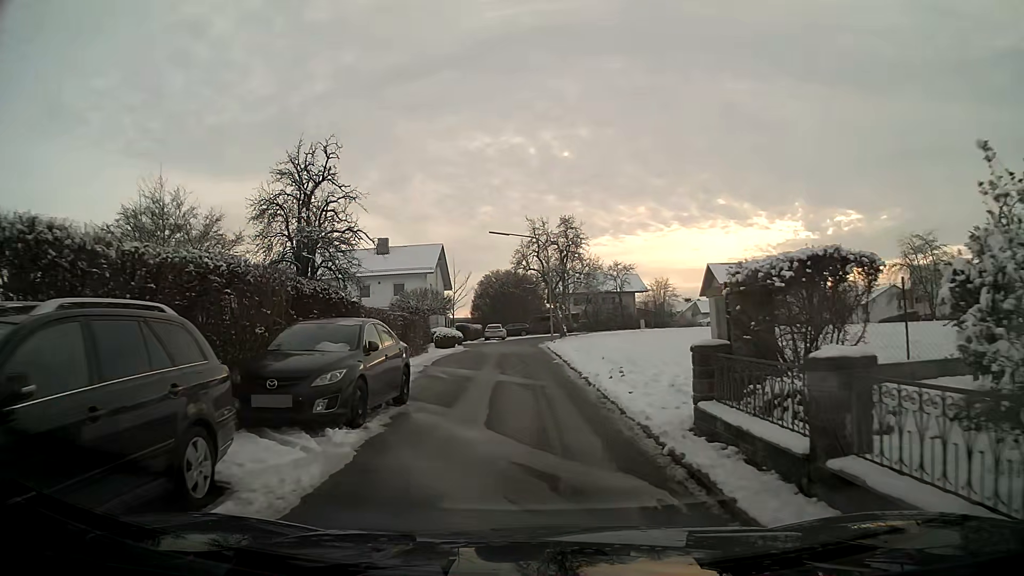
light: Day
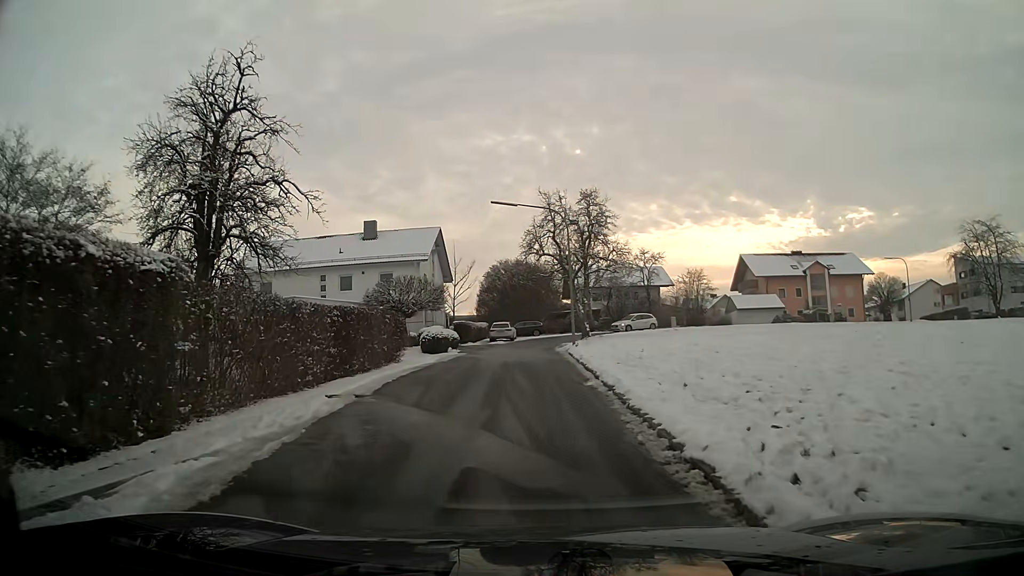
(-0.1, +10.2) m; -1°
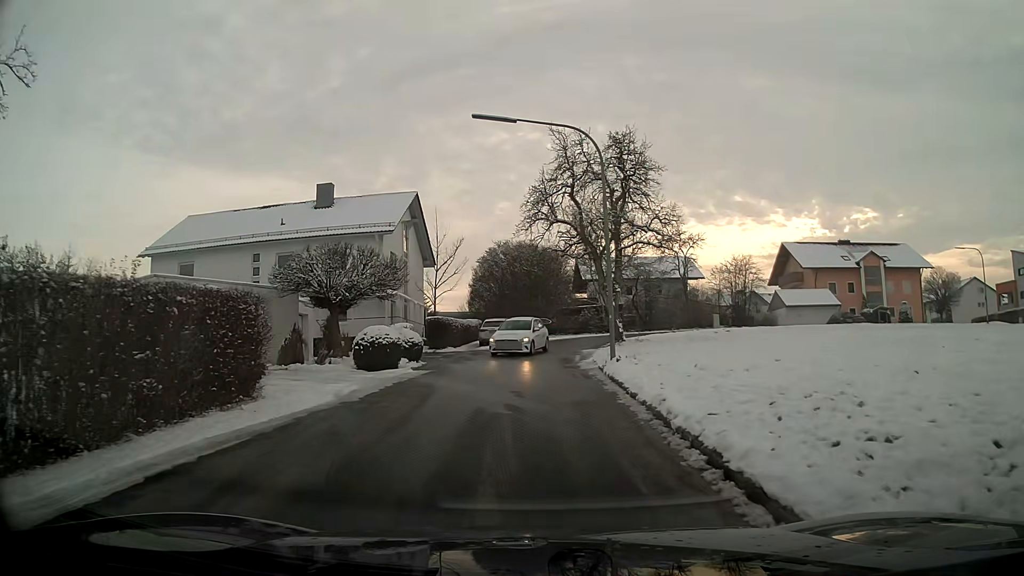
(-0.1, +14.0) m; 0°
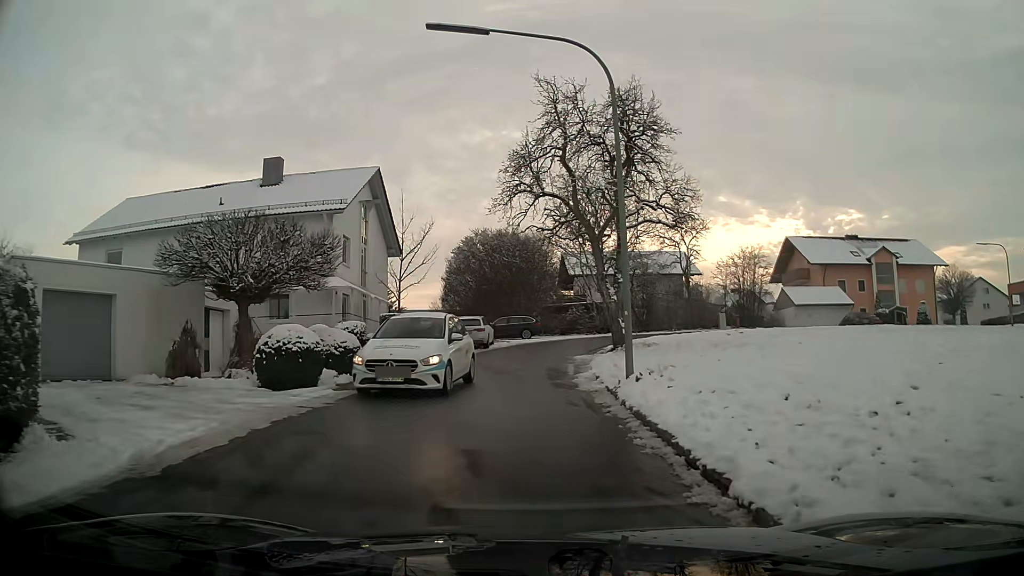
(+0.1, +6.2) m; +1°
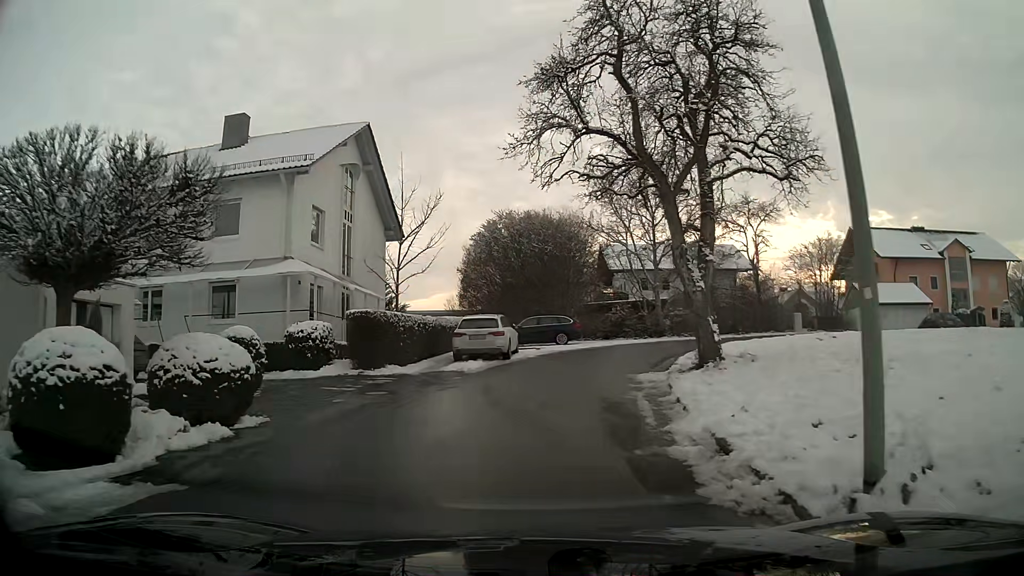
(-0.2, +8.5) m; -3°
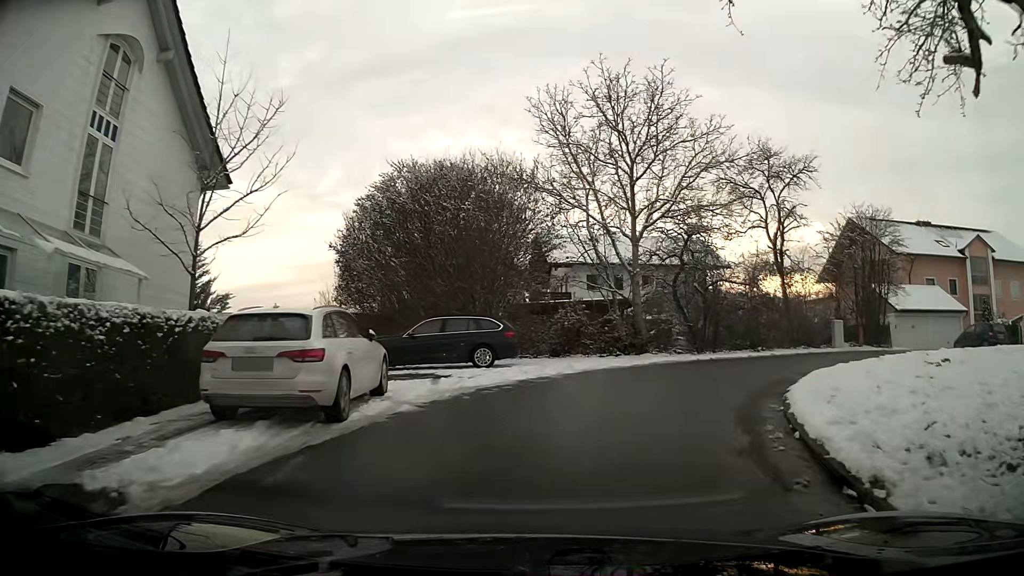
(+0.7, +13.2) m; +9°
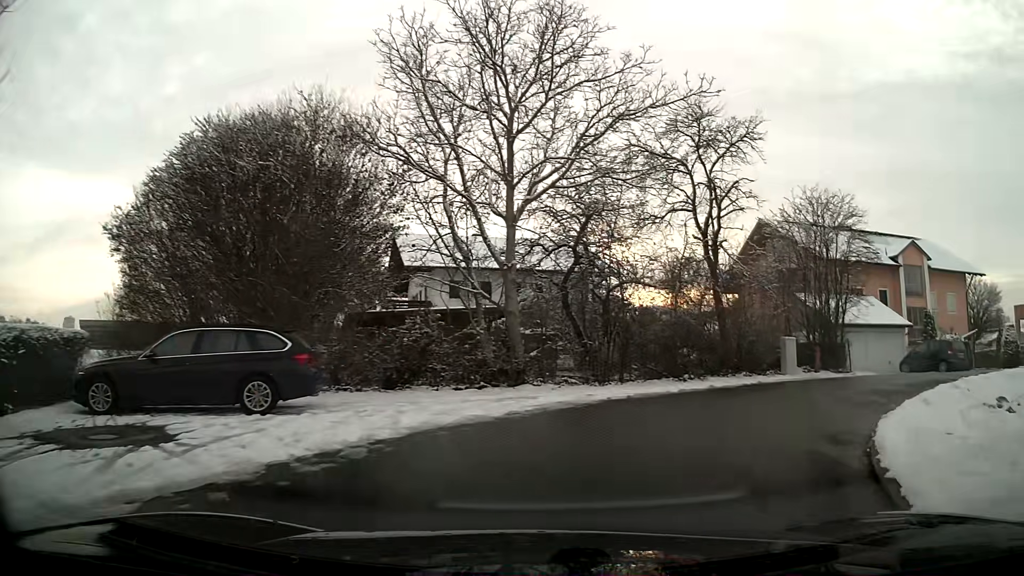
(+0.8, +7.3) m; +13°
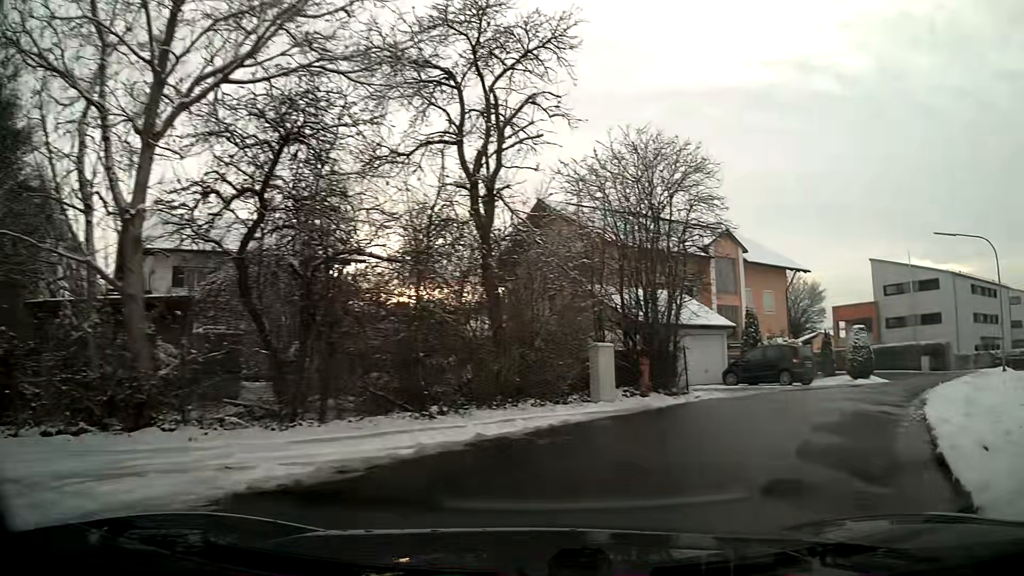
(+1.2, +7.1) m; +20°
(+3, +10) (+8, +18) (+15, +25) (+20, +34) (+22, +44) (+21, +54) (+17, +63) (+12, +72) (+6, +80) (0, +87) m
